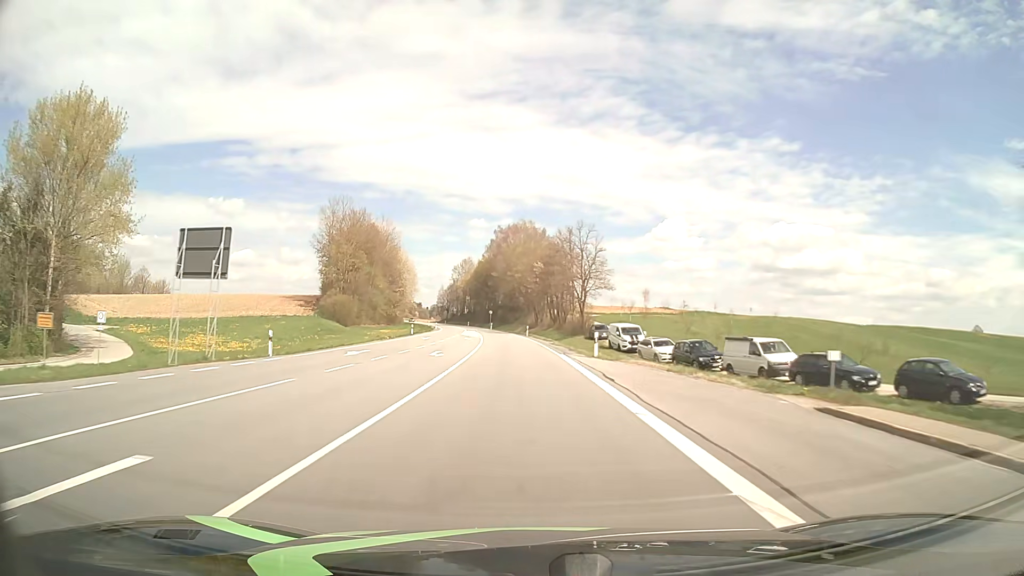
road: primary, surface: asphalt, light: Day
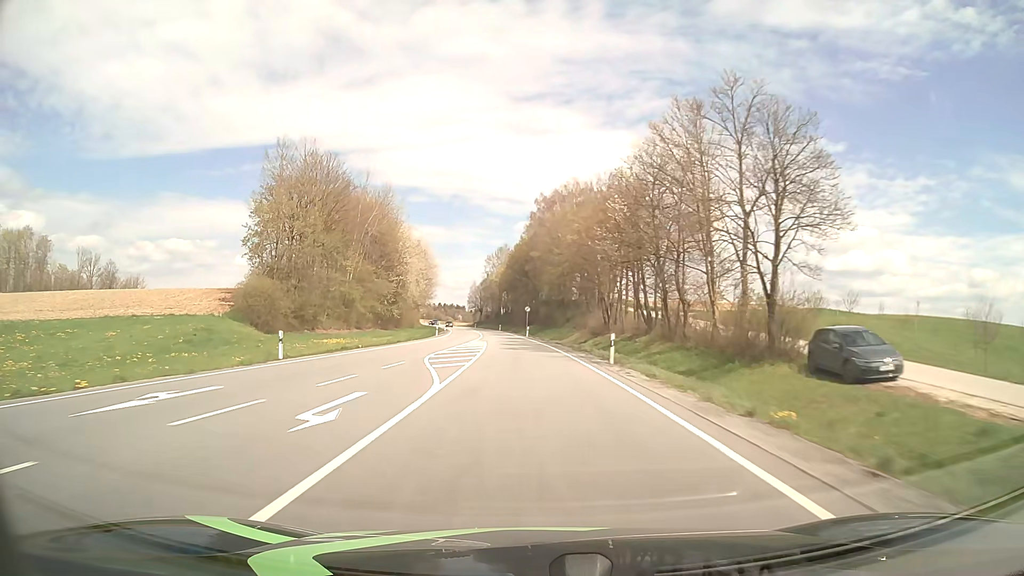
(-1.8, +47.4) m; -4°
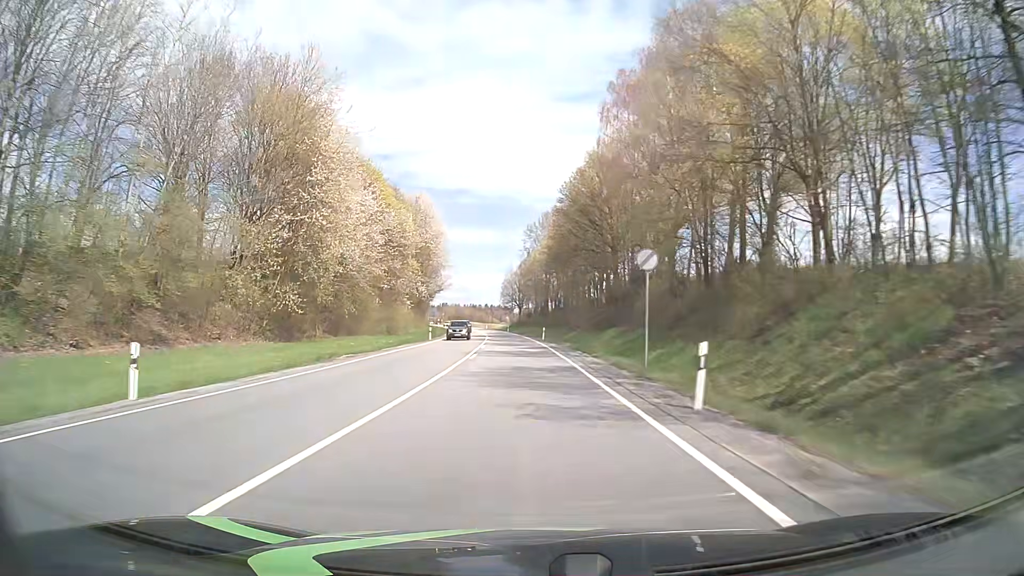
(-2.5, +63.1) m; -4°
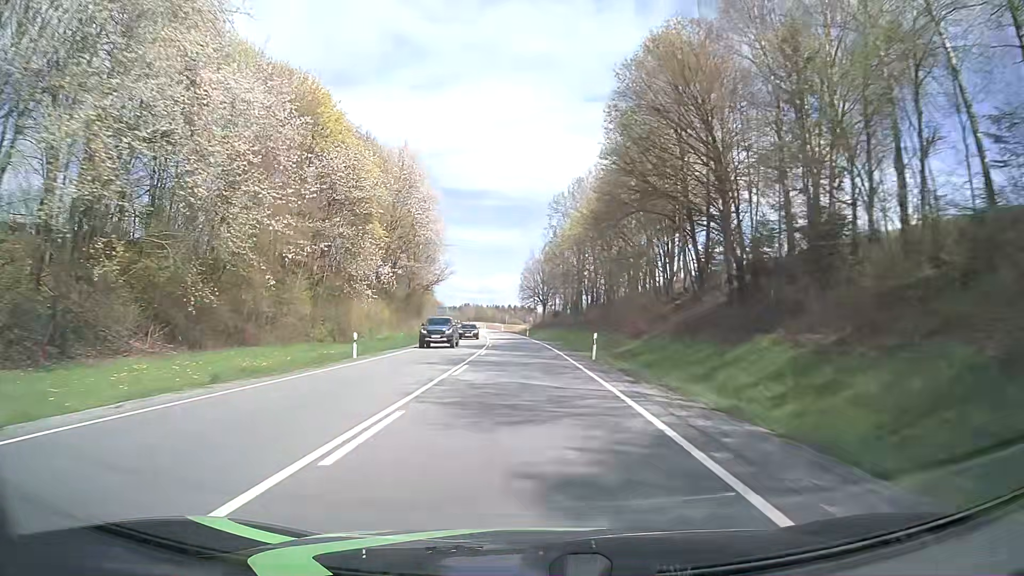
(-0.6, +31.6) m; -2°
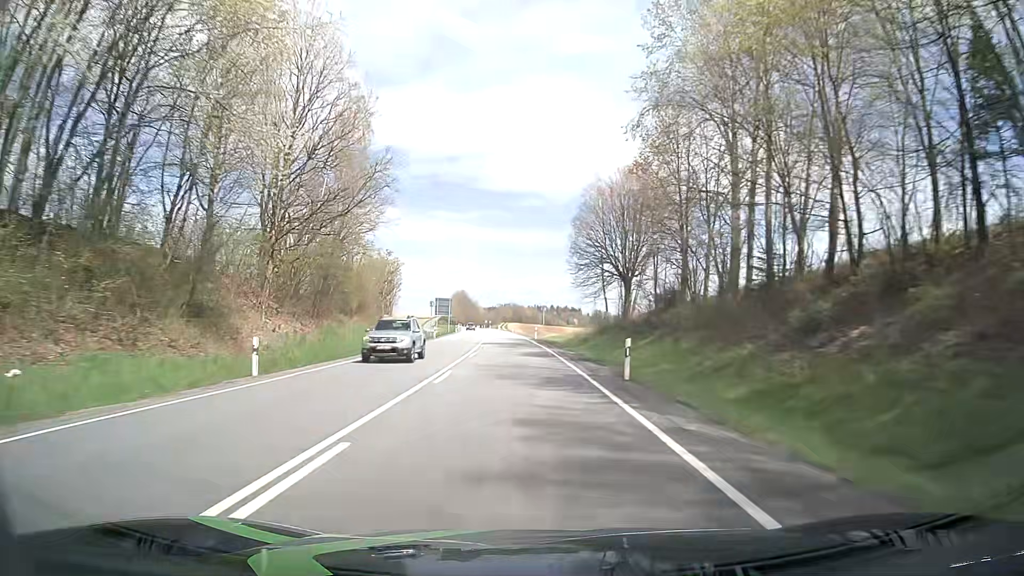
(-1.8, +63.1) m; -3°
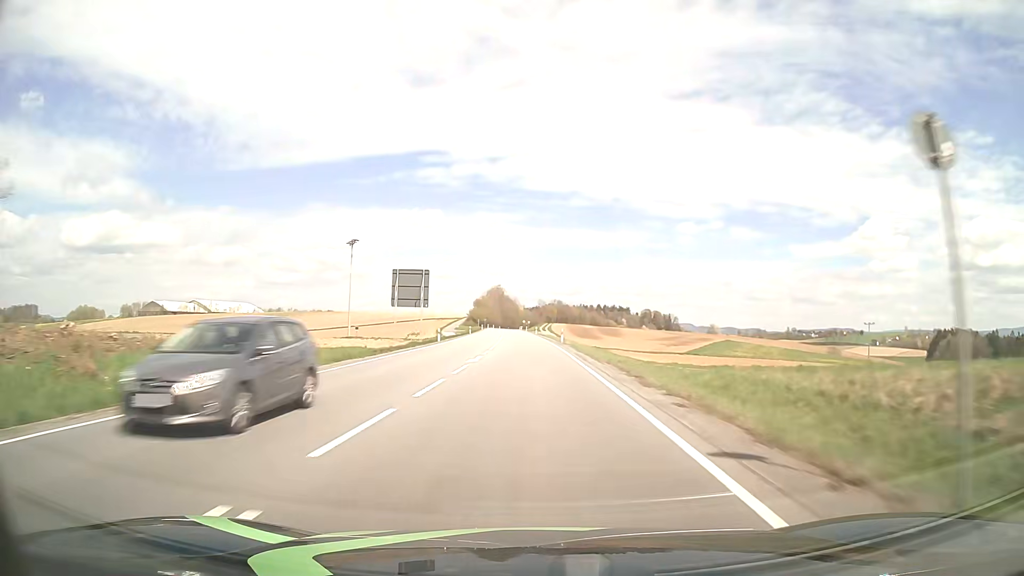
(-2.2, +63.1) m; -4°
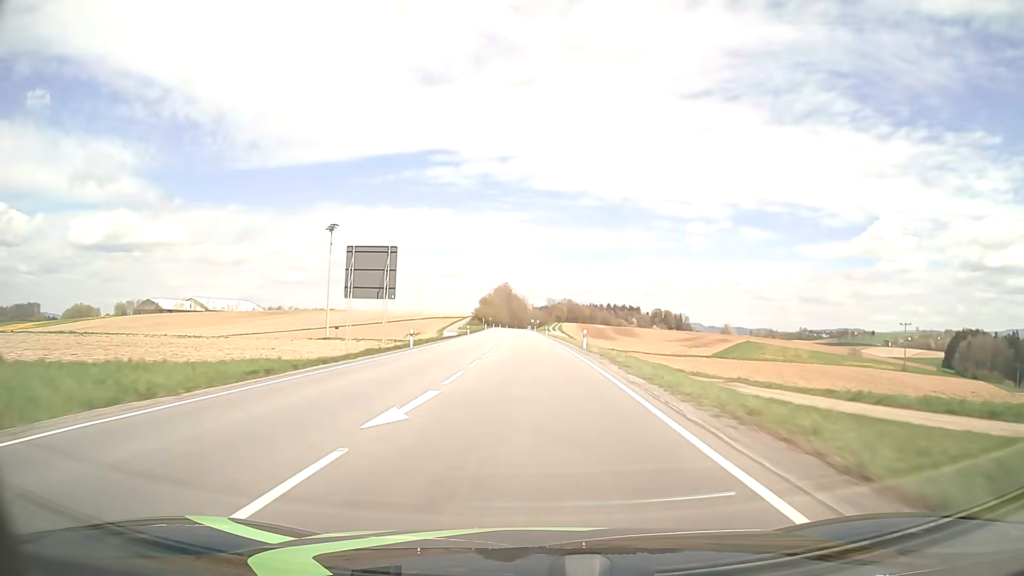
(-0.1, +15.8) m; -1°
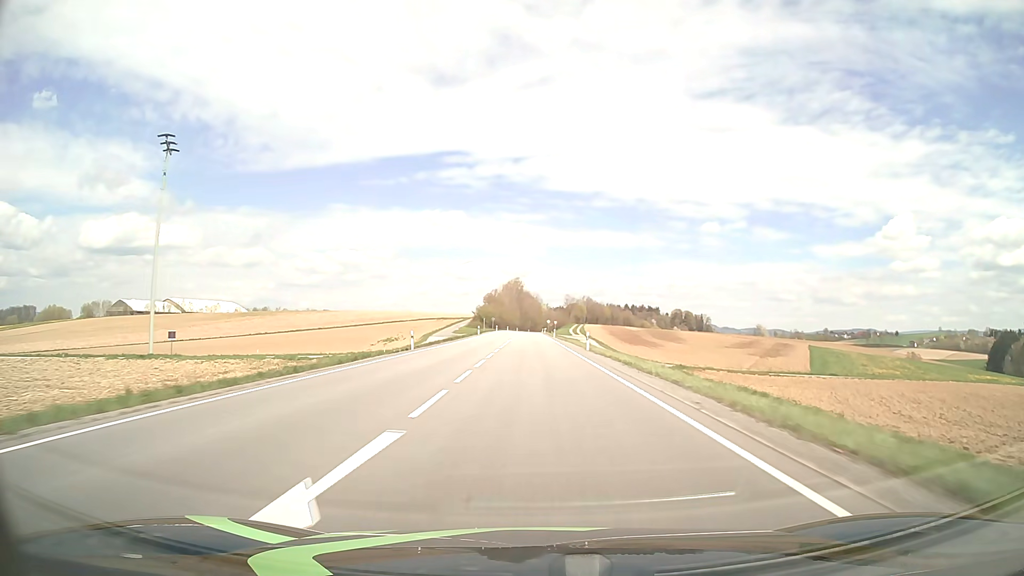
(-0.7, +47.4) m; -1°
(0, +10) (0, +20) (0, +30) (0, +40) (0, +50) (0, +60) (0, +70) (-1, +80) (-1, +90) (-1, +100) m
